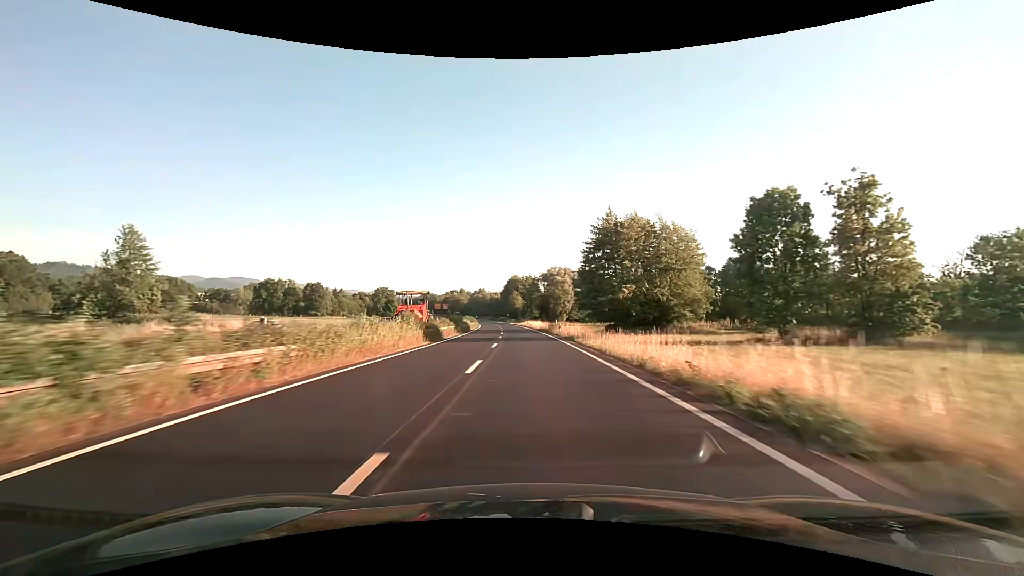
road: trunk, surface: asphalt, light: Day
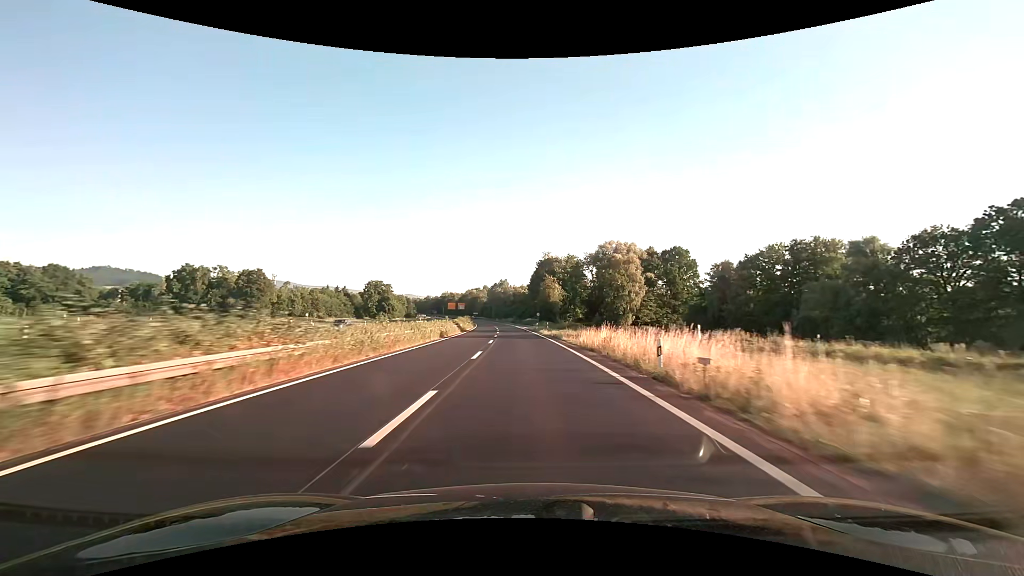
(-2.3, +79.1) m; -3°
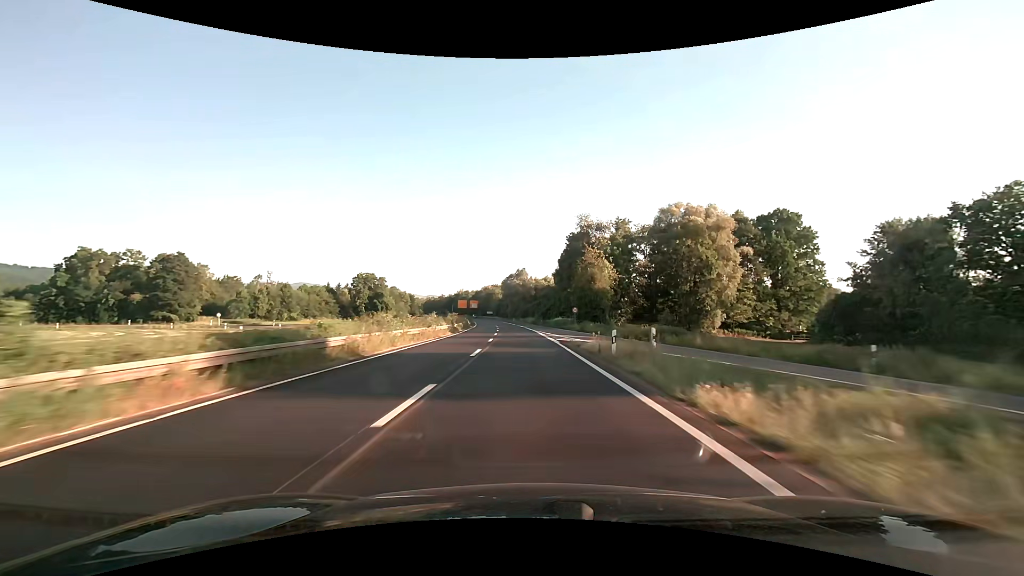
(-1.1, +47.1) m; -3°
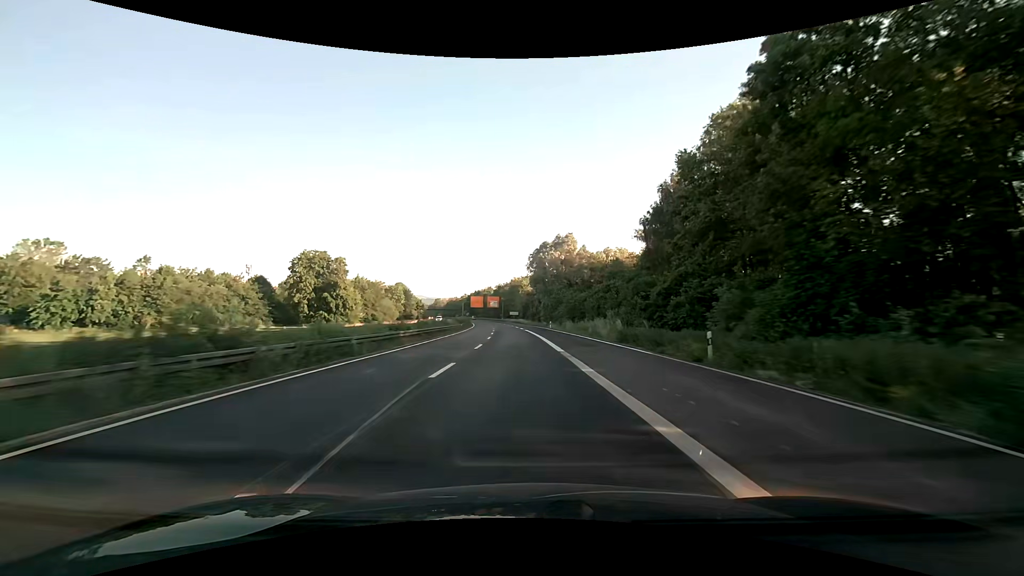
(-2.5, +78.4) m; -4°
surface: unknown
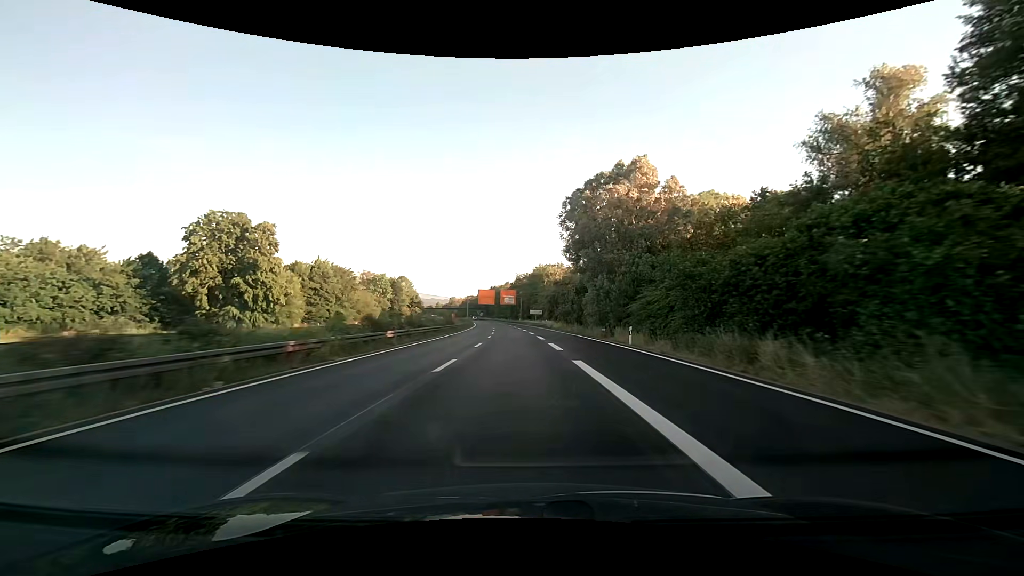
(-1.3, +47.0) m; -3°
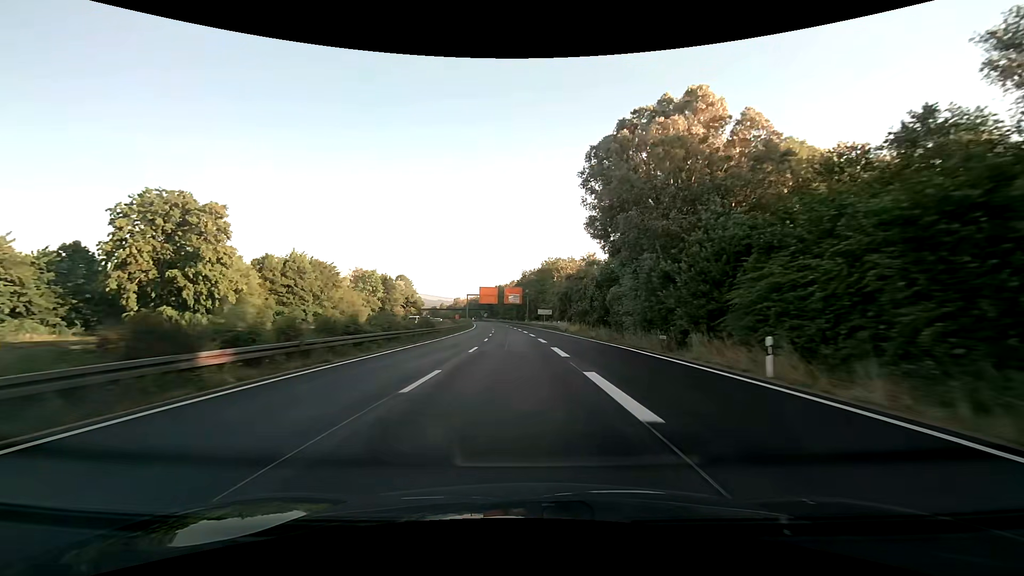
(-0.1, +15.6) m; -1°
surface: asphalt
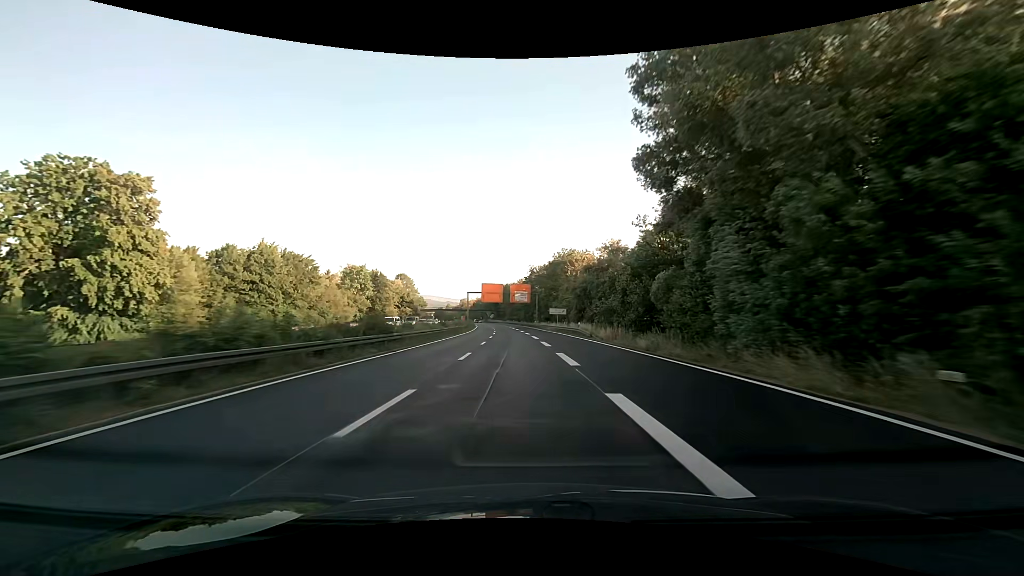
(-0.1, +15.6) m; -1°
